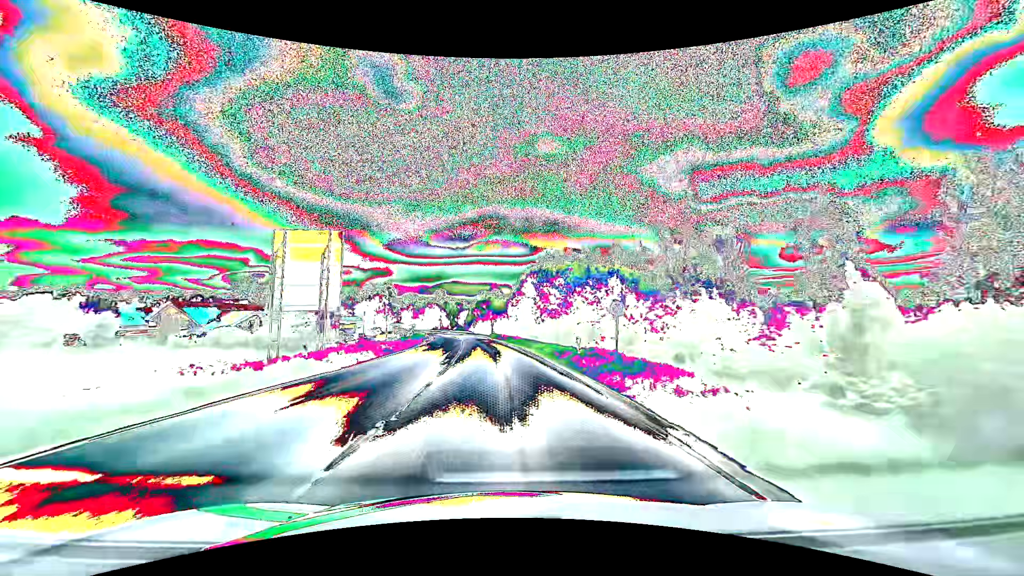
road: primary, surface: asphalt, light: Day
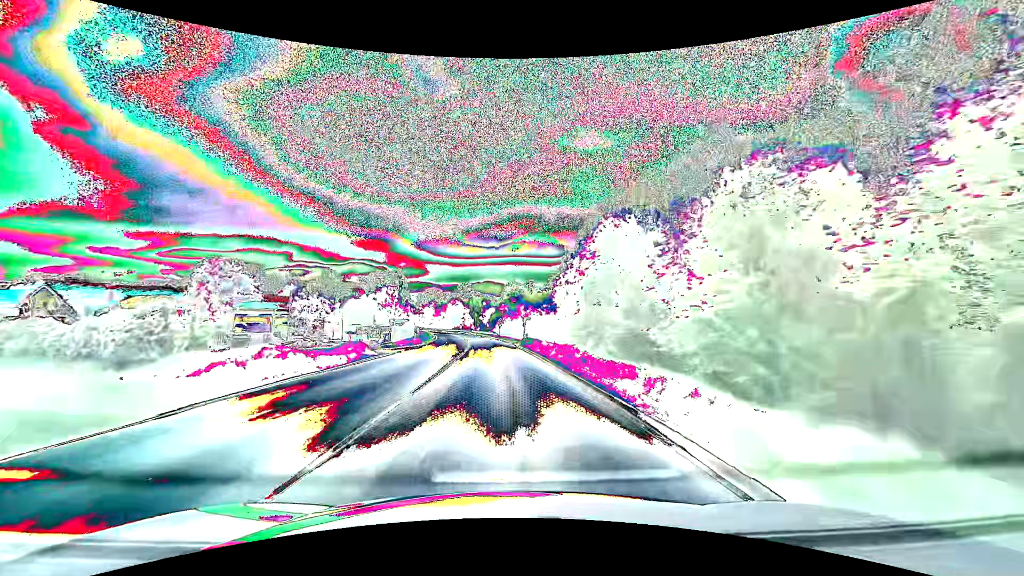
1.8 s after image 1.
(-1.3, +31.3) m; -4°
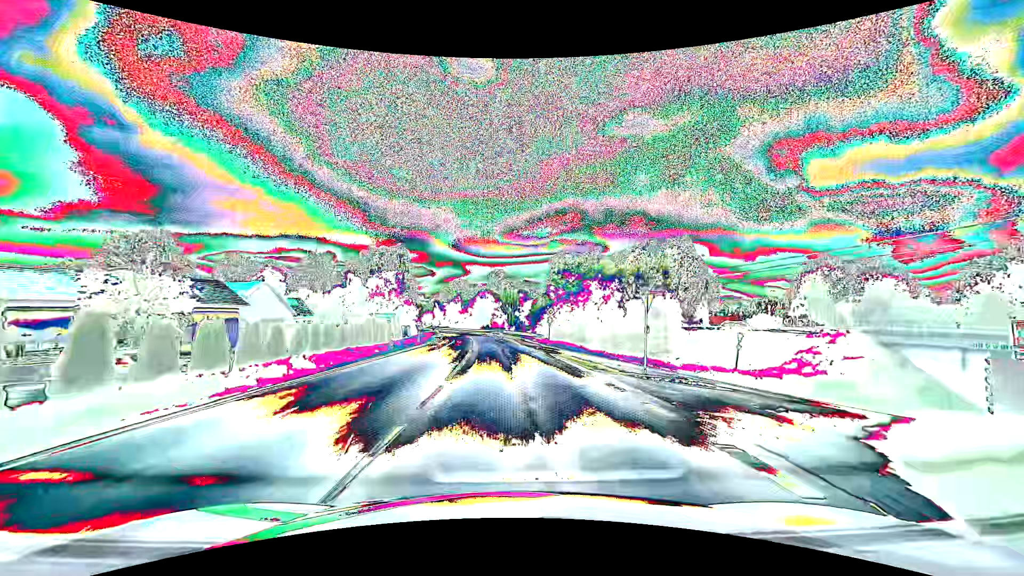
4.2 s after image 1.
(-1.7, +42.0) m; -4°
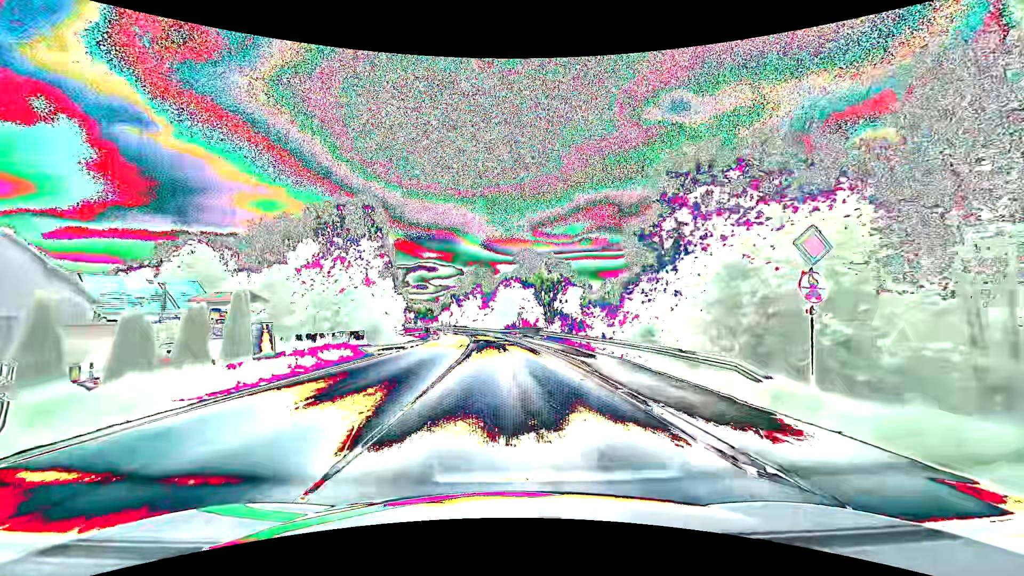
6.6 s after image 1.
(-1.1, +38.9) m; -3°
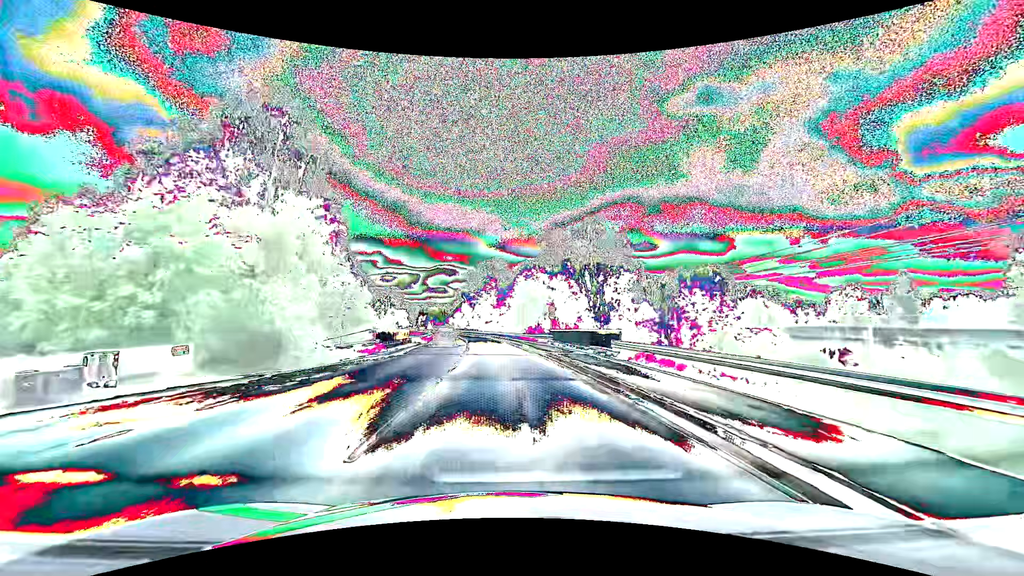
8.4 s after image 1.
(-0.5, +26.8) m; -3°
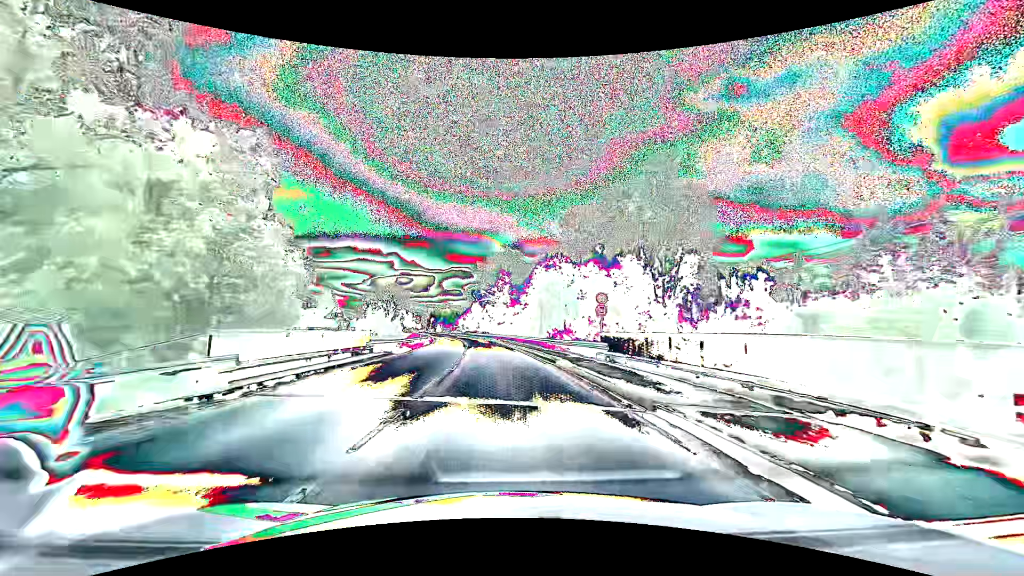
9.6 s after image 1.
(0.0, +17.5) m; -1°
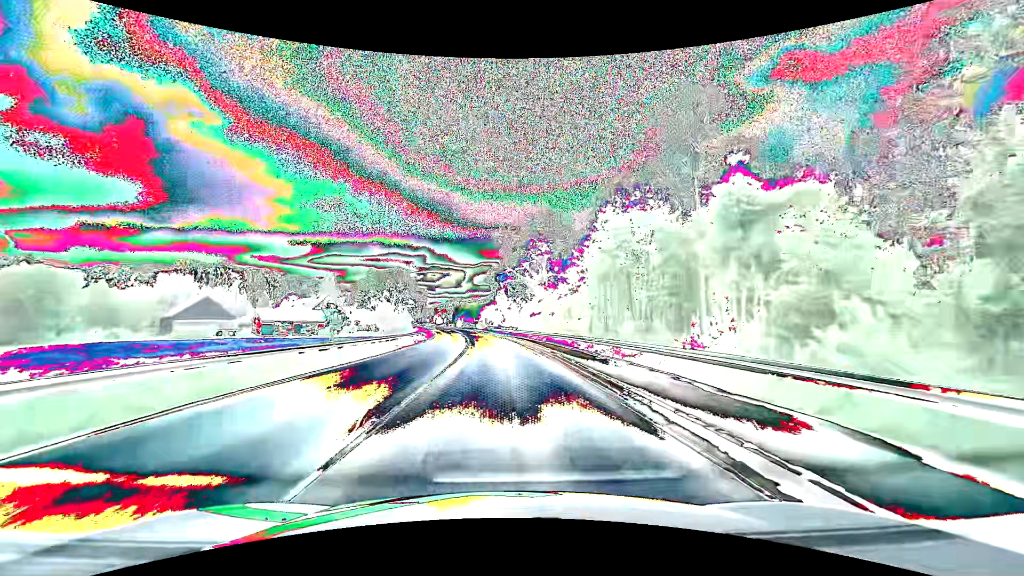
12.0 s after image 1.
(-1.1, +33.7) m; -3°
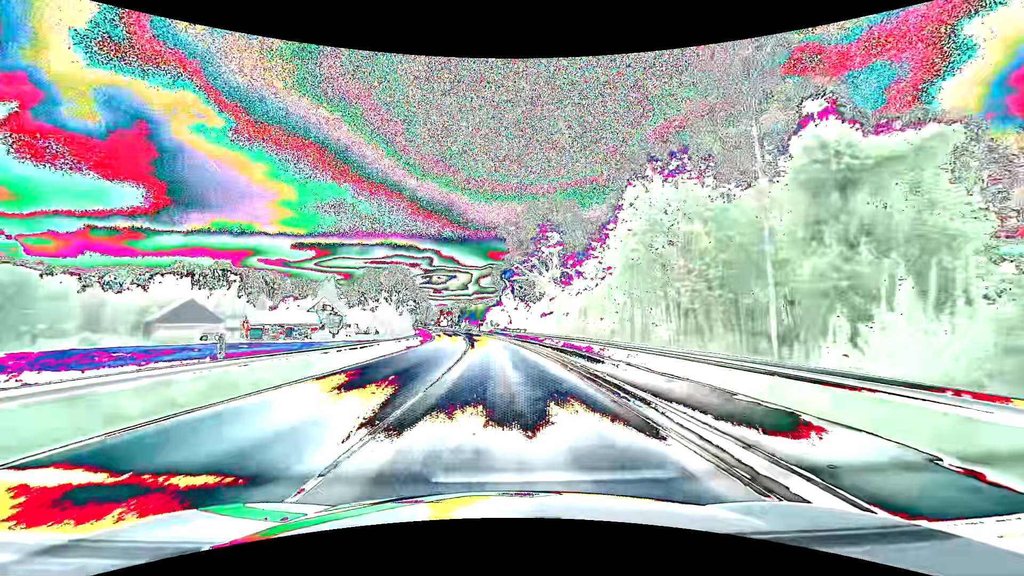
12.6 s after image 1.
(-0.1, +8.0) m; -2°
(0, +10) (0, +20) (0, +30) (-1, +40) (-1, +50) (-2, +60) (-3, +70) (-4, +80) (-5, +90) (-6, +100) m
